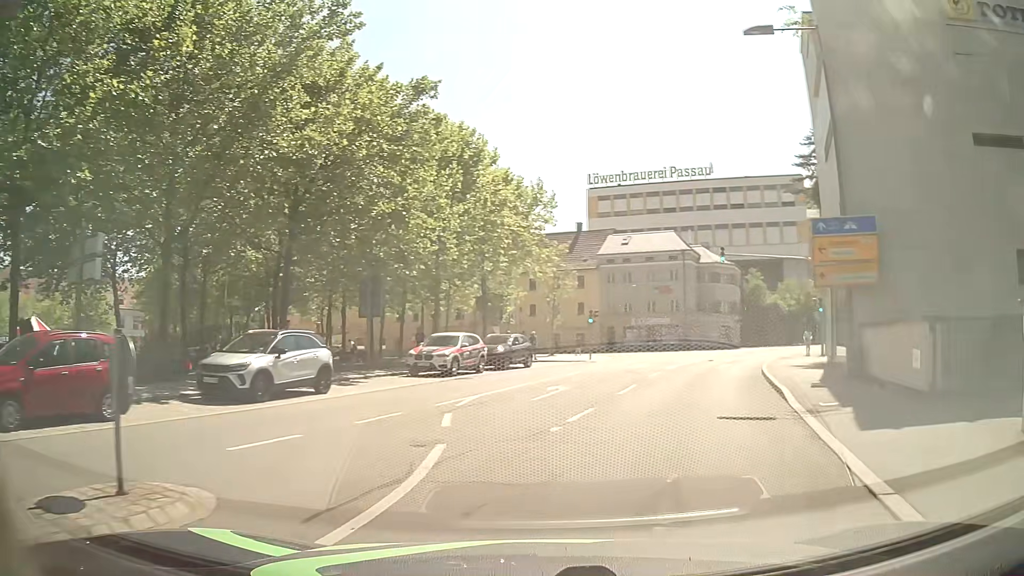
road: residential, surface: asphalt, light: Day
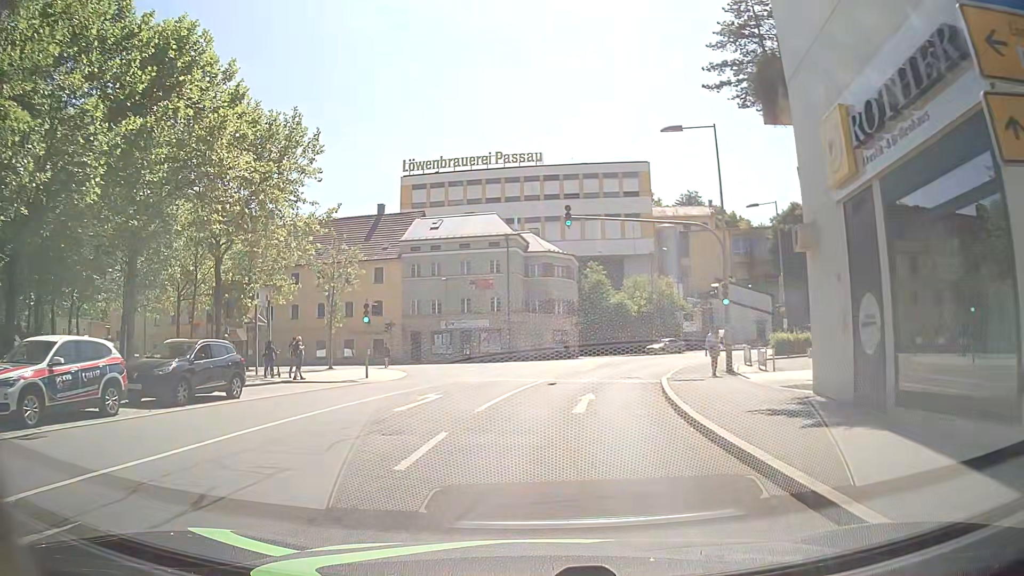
(+2.7, +14.4) m; +15°
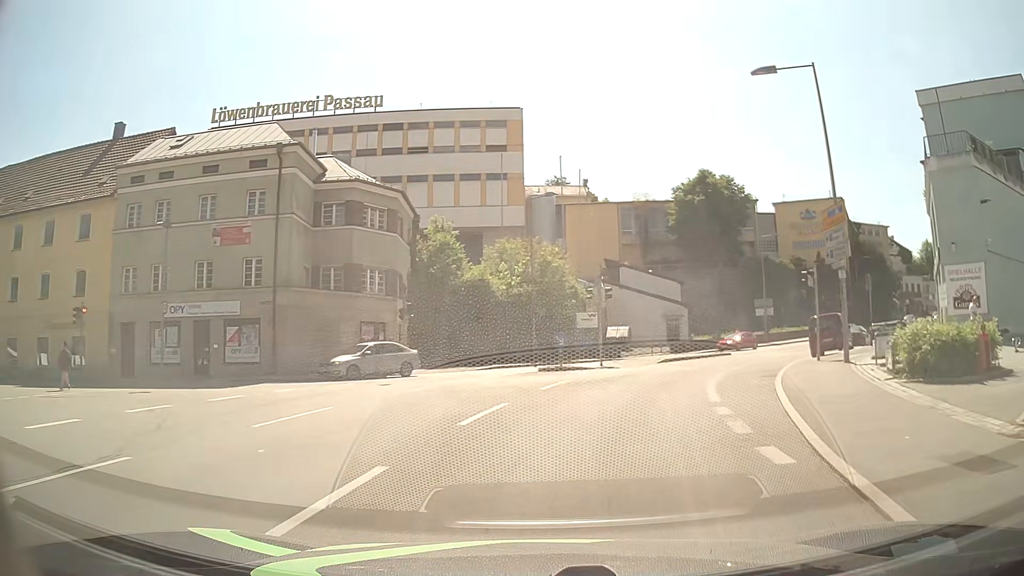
(+2.4, +25.8) m; +12°
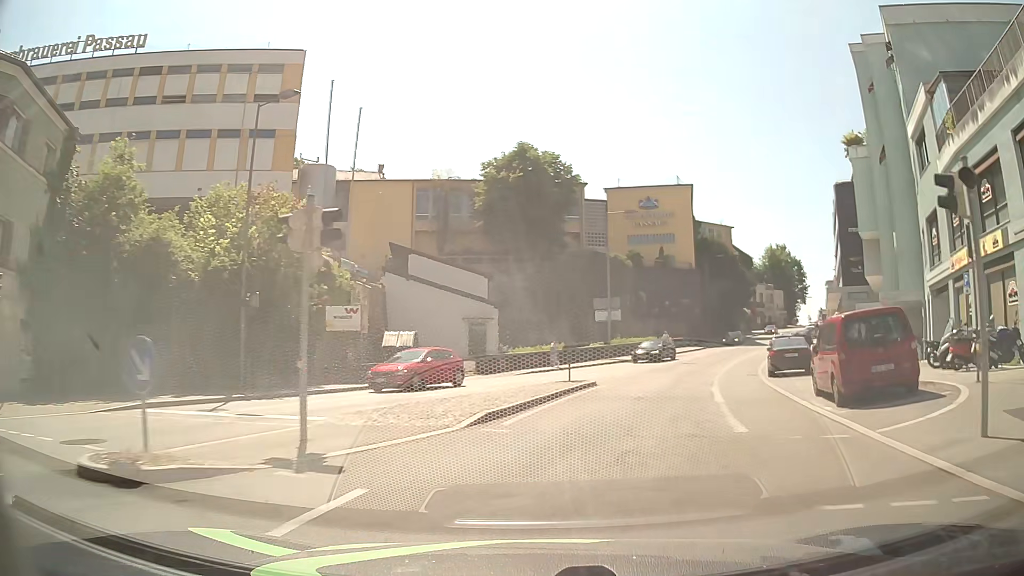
(+2.7, +18.1) m; +18°
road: tertiary
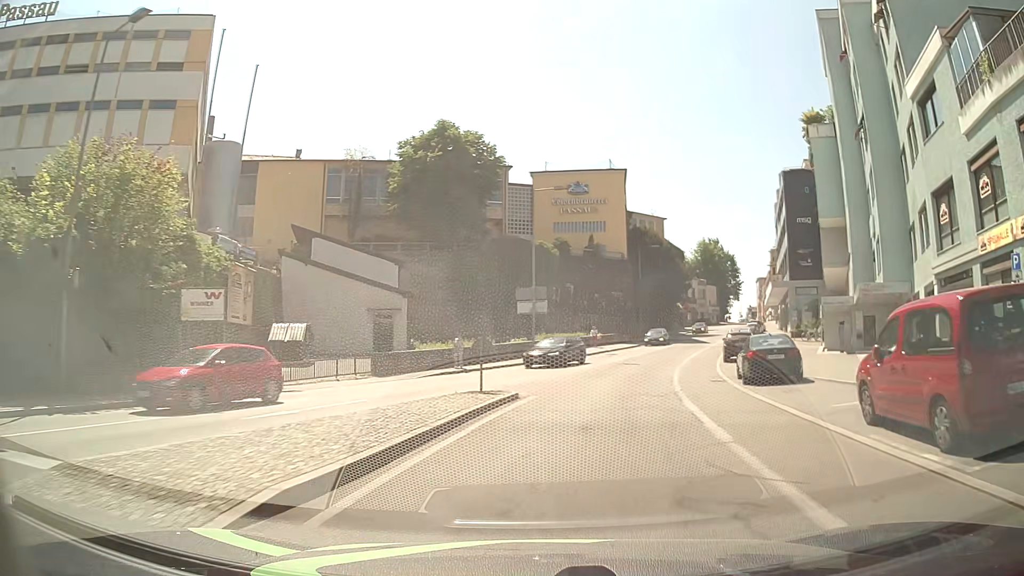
(+0.4, +6.2) m; +7°
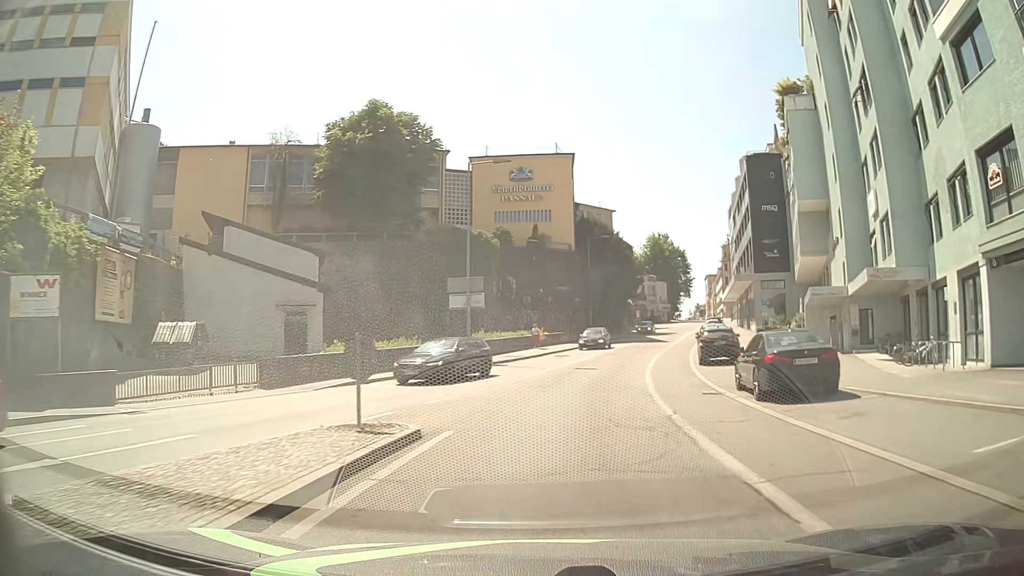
(+0.3, +6.3) m; +5°
(0, +10) (+2, +20) (+3, +30) (+5, +40) (+8, +49) (+10, +59) (+13, +69) (+16, +78) (+19, +88) (+22, +97) m
